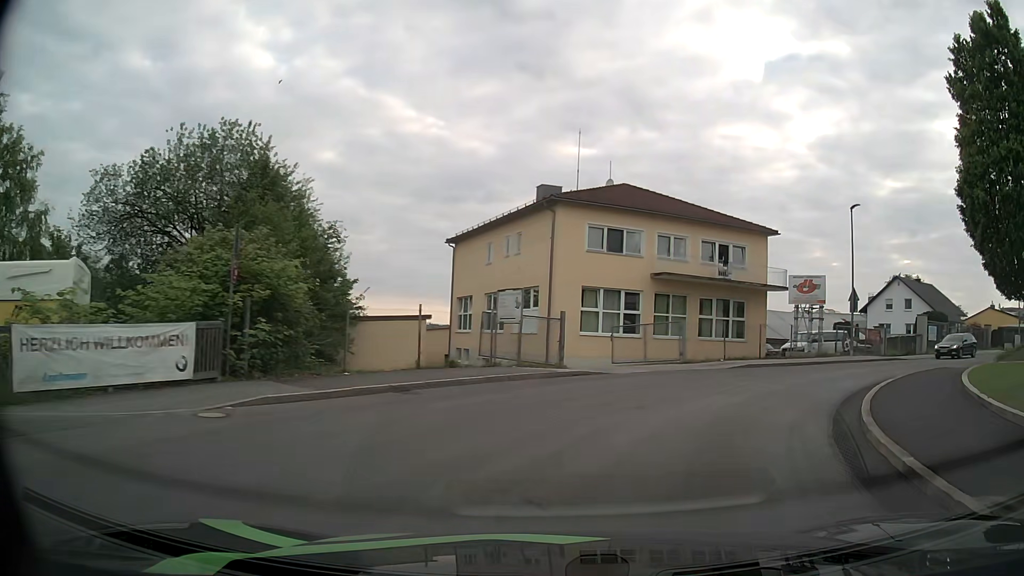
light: Day
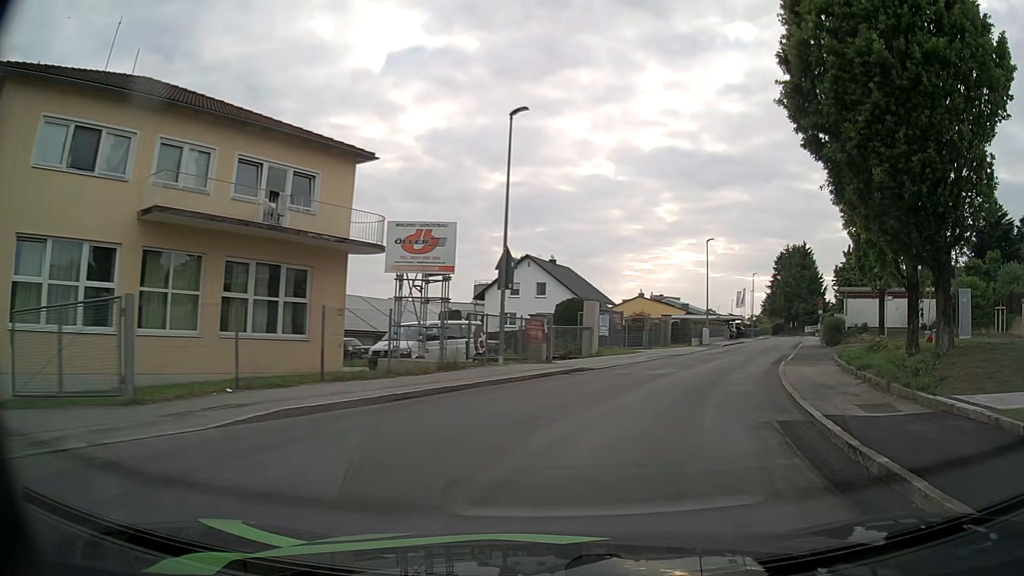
(+4.7, +15.3) m; +35°
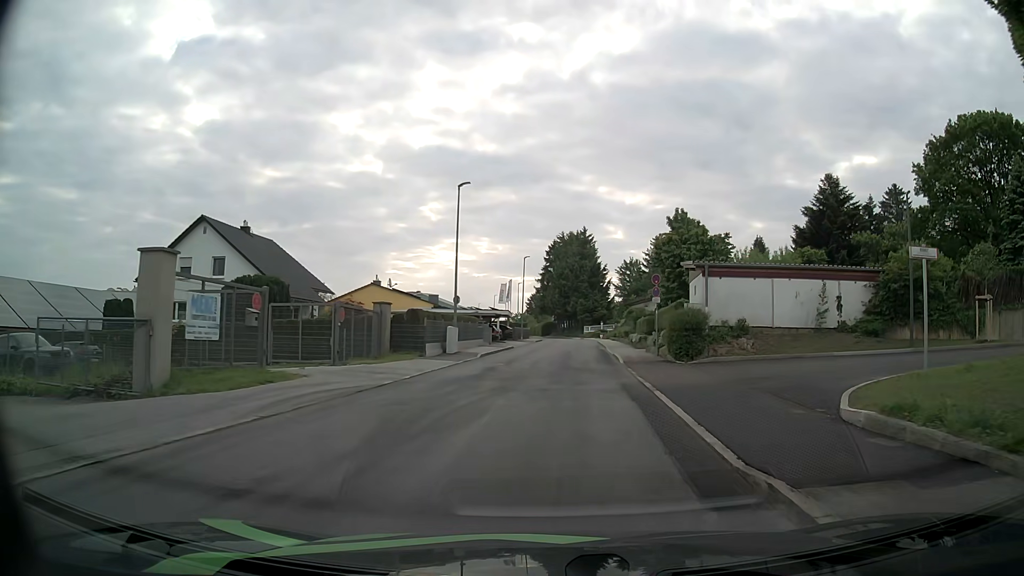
(+4.9, +20.2) m; +21°
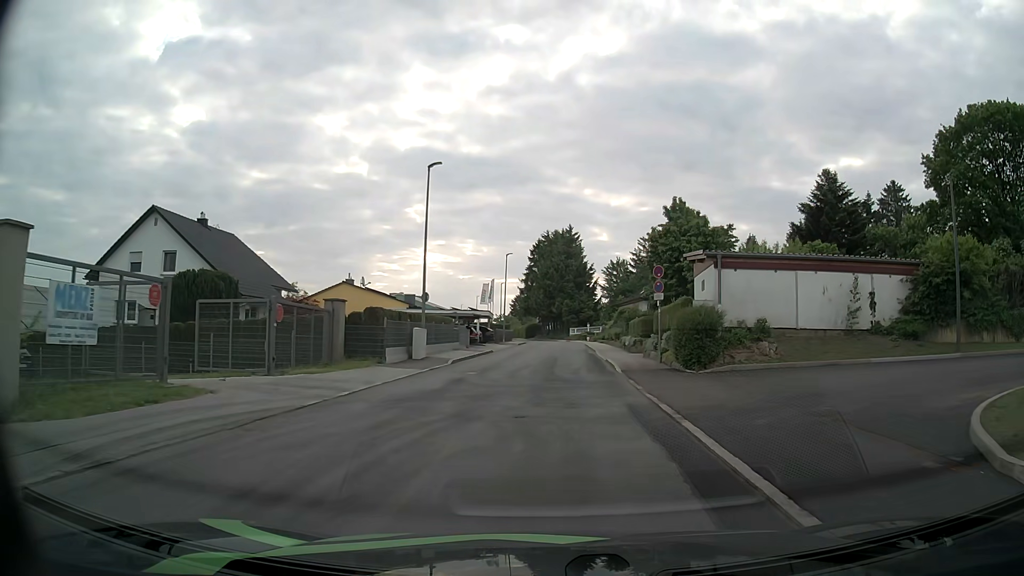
(0.0, +4.4) m; 0°
(0, +10) (+1, +20) (+1, +30) (+1, +40) (+2, +50) (+2, +60) (+2, +70) (+2, +80) (+2, +90) (0, +100) m
